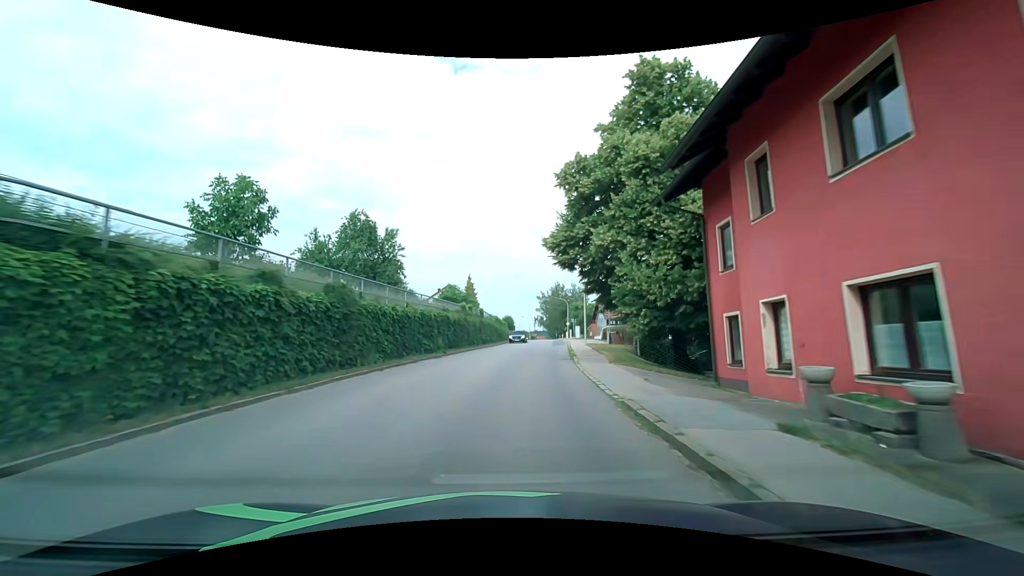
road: tertiary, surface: asphalt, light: Day
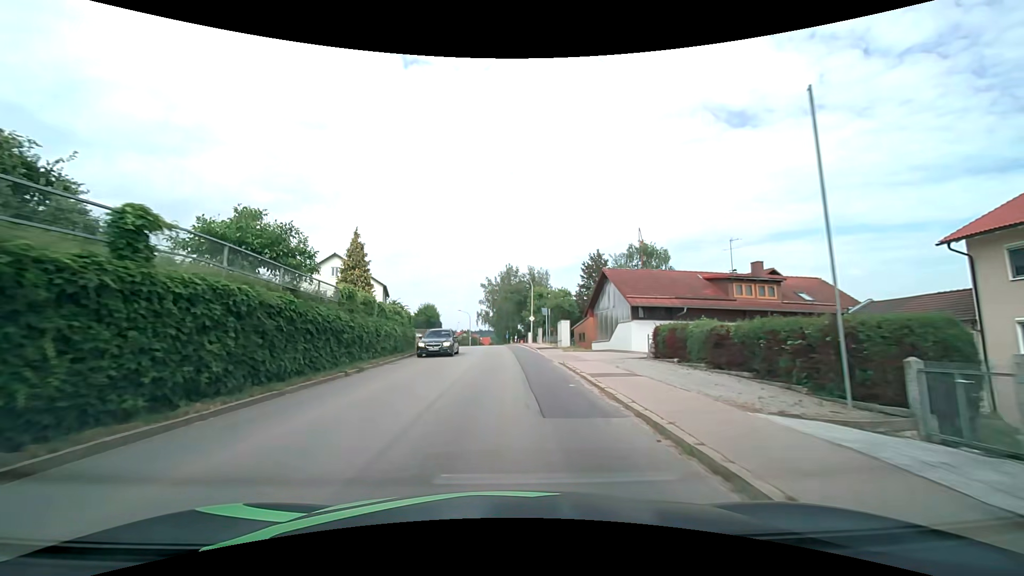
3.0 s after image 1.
(+2.5, +38.1) m; +6°
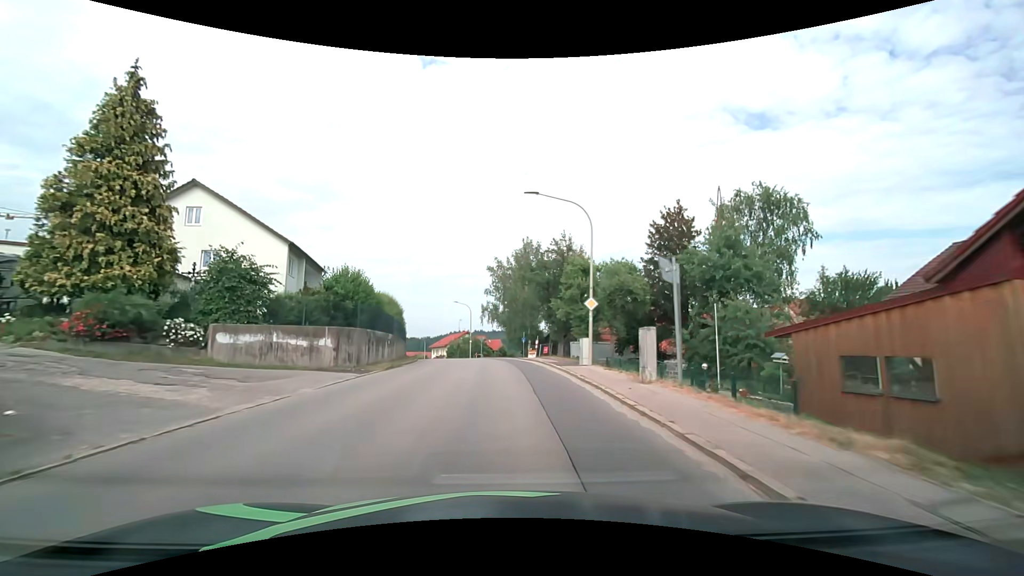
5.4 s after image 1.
(-0.2, +30.5) m; -1°
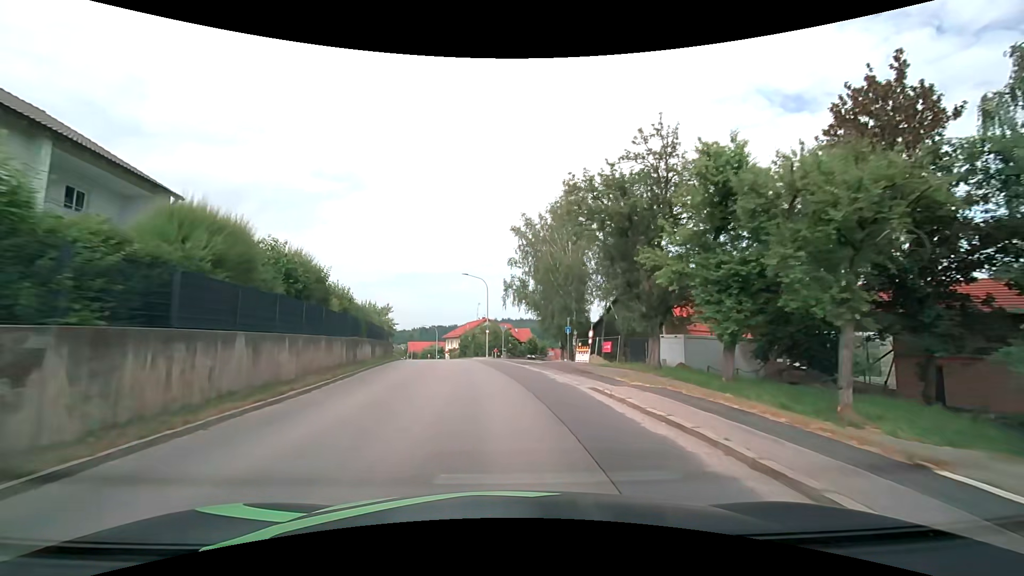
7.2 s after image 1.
(-0.4, +22.9) m; -3°
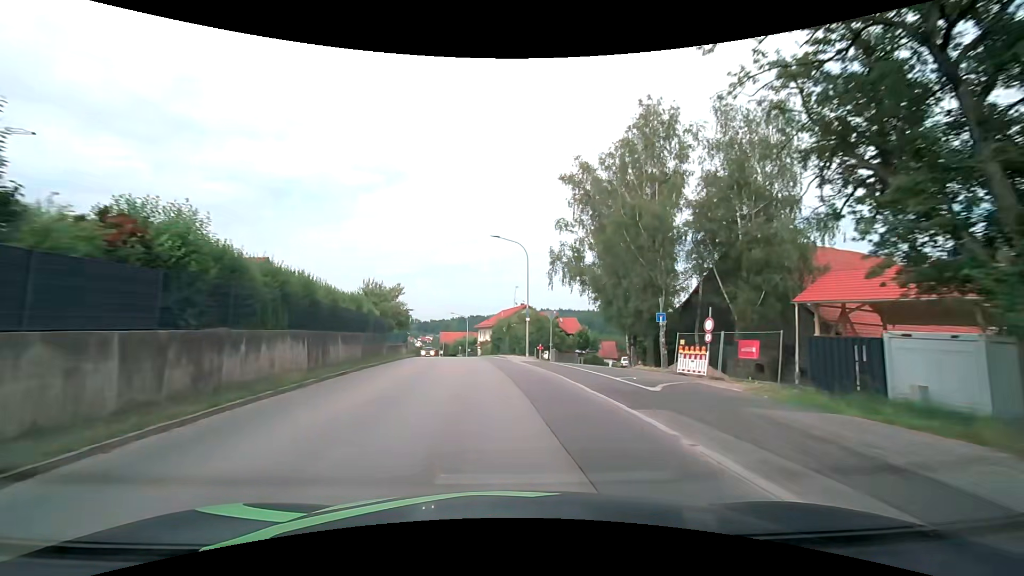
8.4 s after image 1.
(-0.6, +15.5) m; -4°
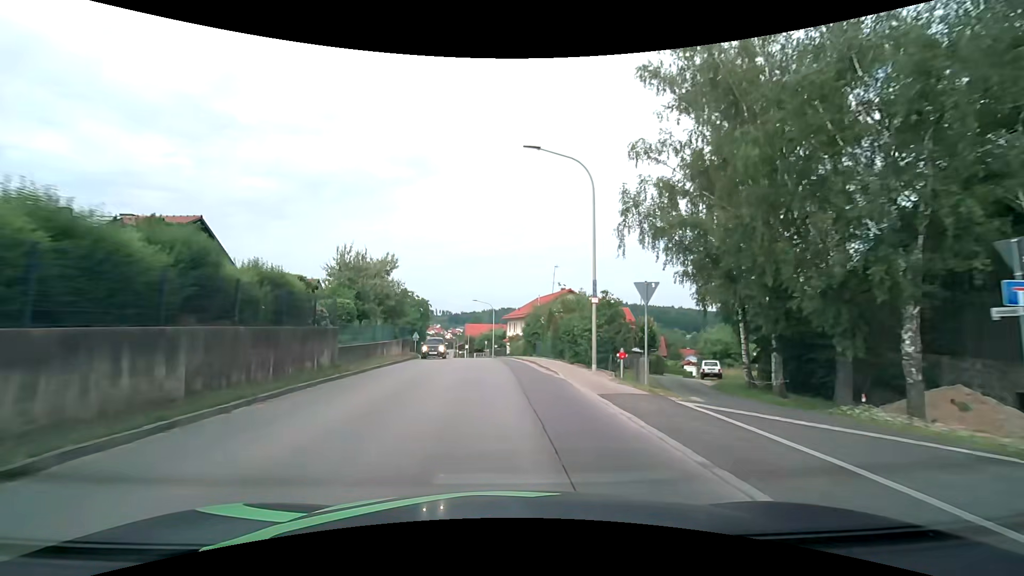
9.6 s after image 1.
(-0.6, +15.6) m; -4°
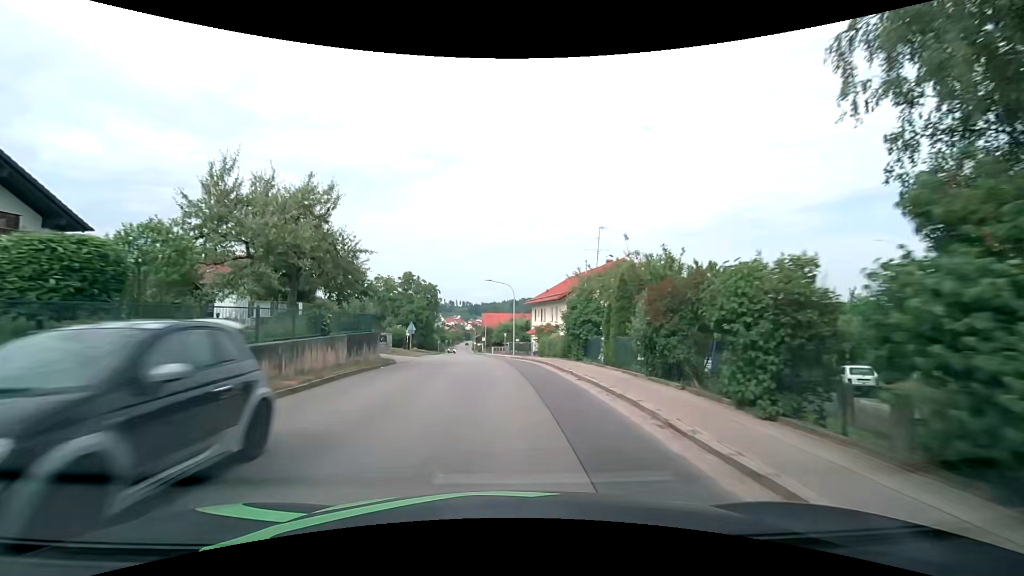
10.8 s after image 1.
(-0.4, +15.8) m; -3°
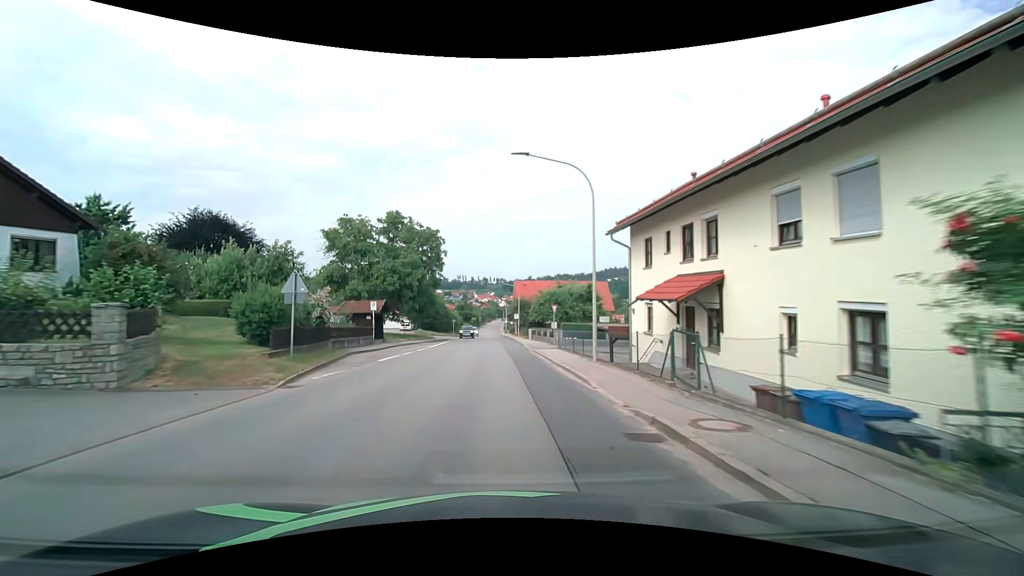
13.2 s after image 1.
(-0.9, +31.8) m; -4°
(0, +10) (0, +20) (0, +30) (-1, +40) (-1, +50) (-1, +60) (-2, +70) (-2, +80) (-3, +90) (-3, +100) m
